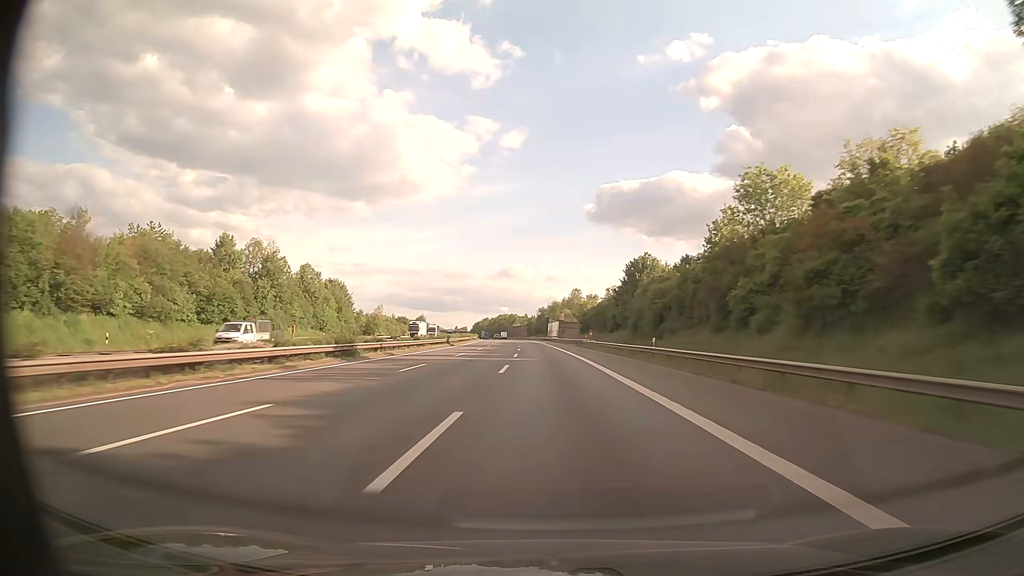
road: motorway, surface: asphalt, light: Day
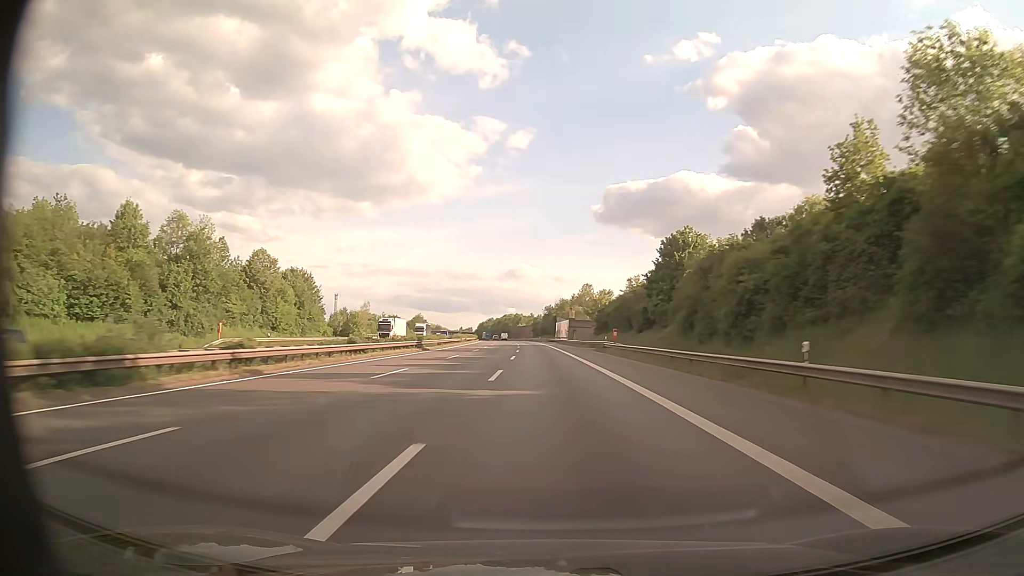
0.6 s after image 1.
(-0.1, +21.6) m; -1°
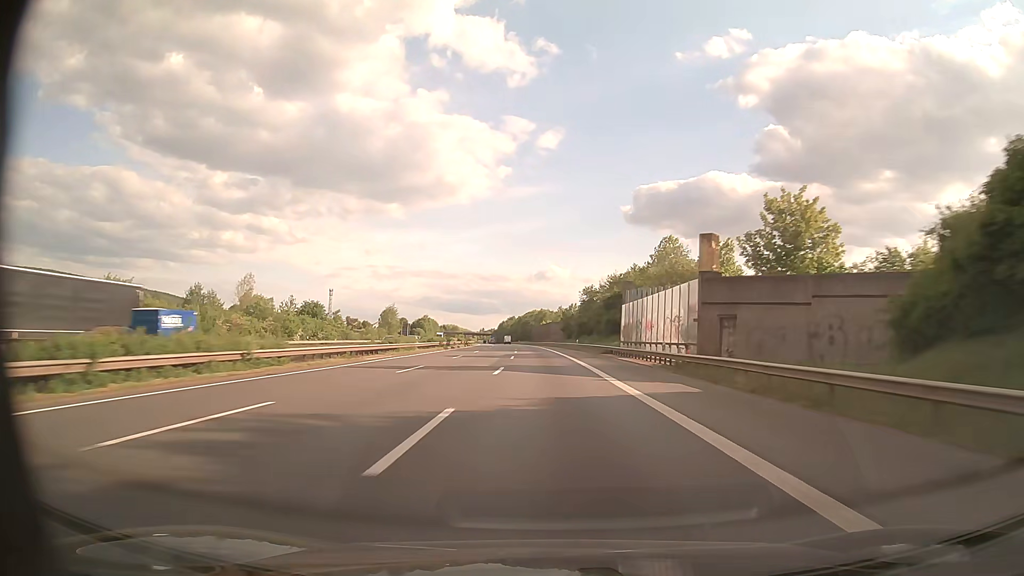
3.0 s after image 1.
(-1.8, +86.1) m; -2°
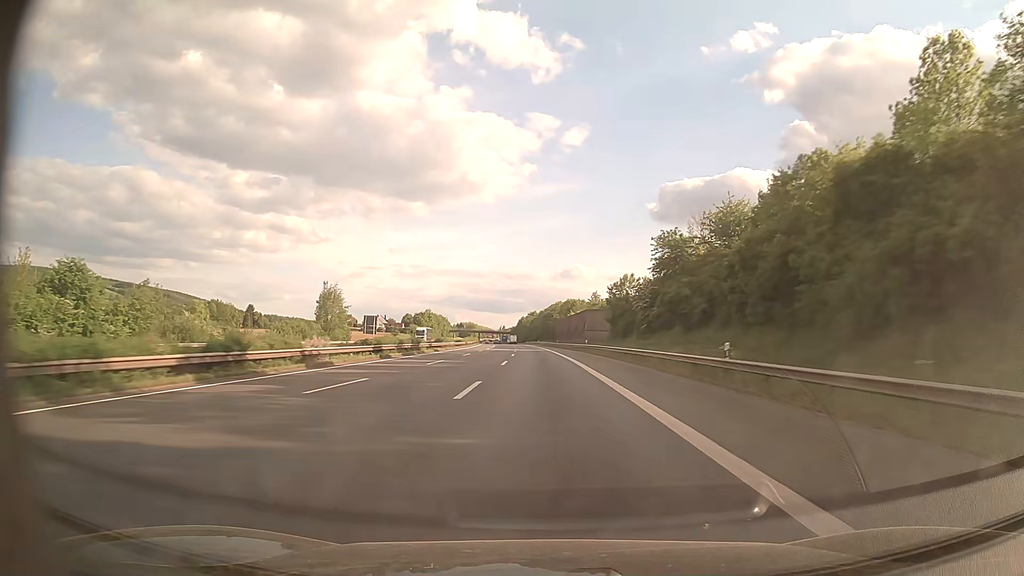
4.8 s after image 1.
(-1.0, +64.1) m; -2°
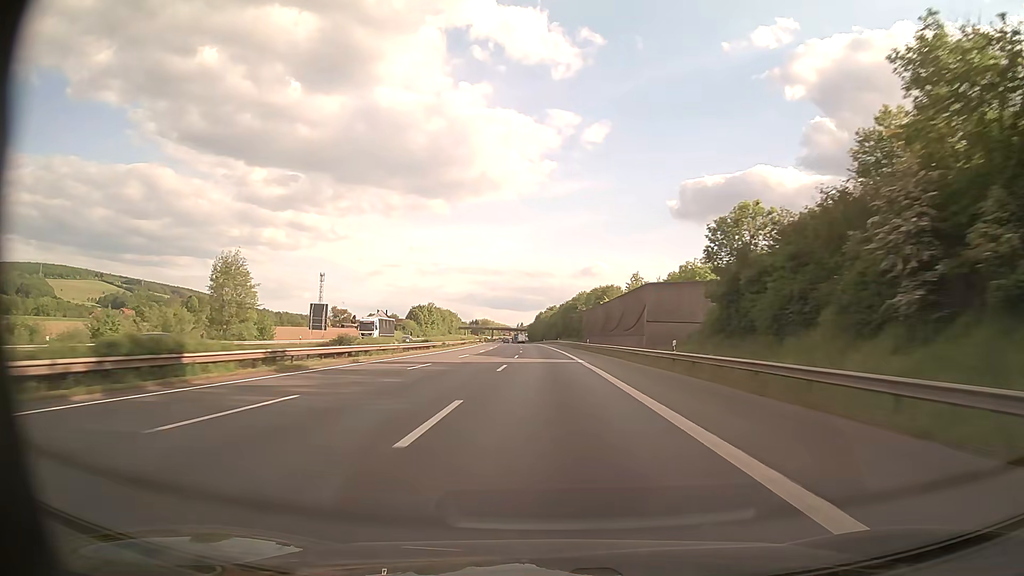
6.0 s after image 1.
(-0.7, +42.8) m; -2°
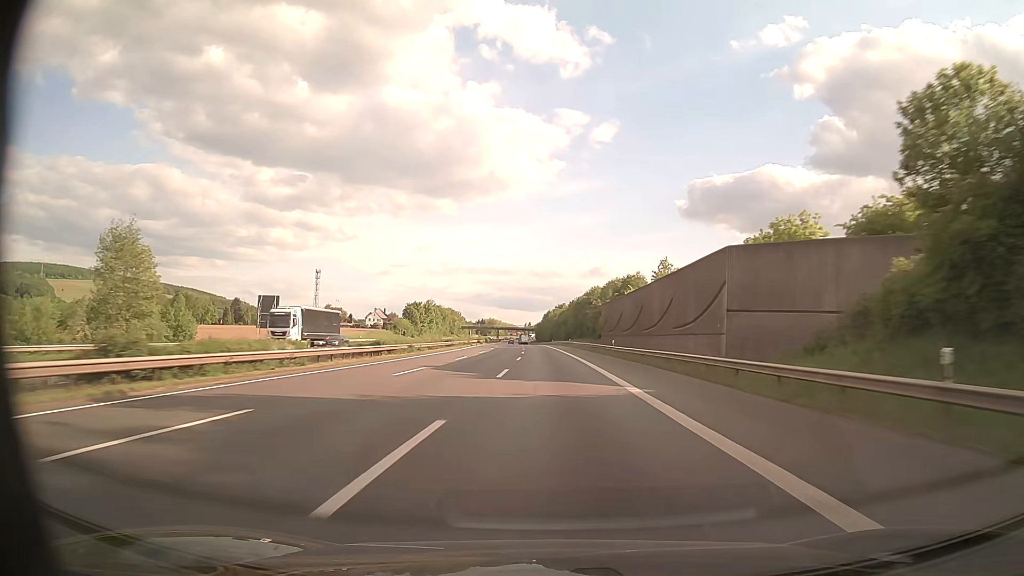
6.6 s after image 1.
(-0.1, +21.4) m; -1°
